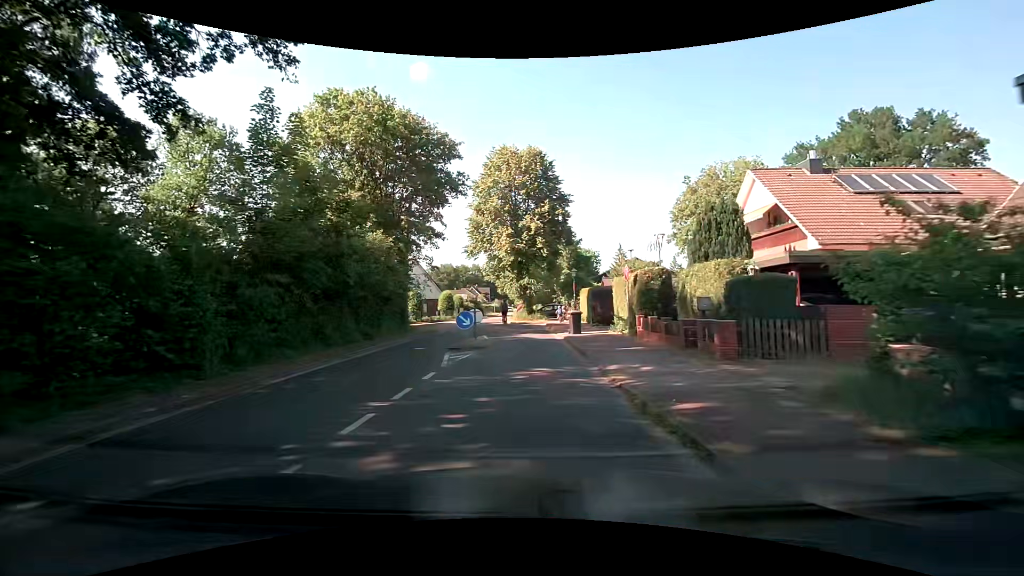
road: unclassified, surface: asphalt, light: Day
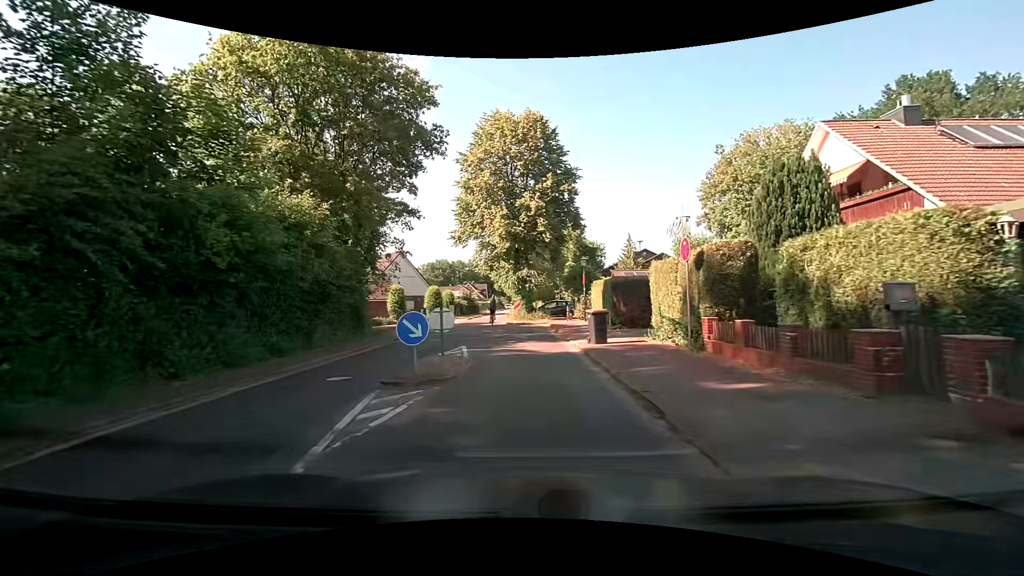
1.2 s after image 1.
(0.0, +7.4) m; -1°
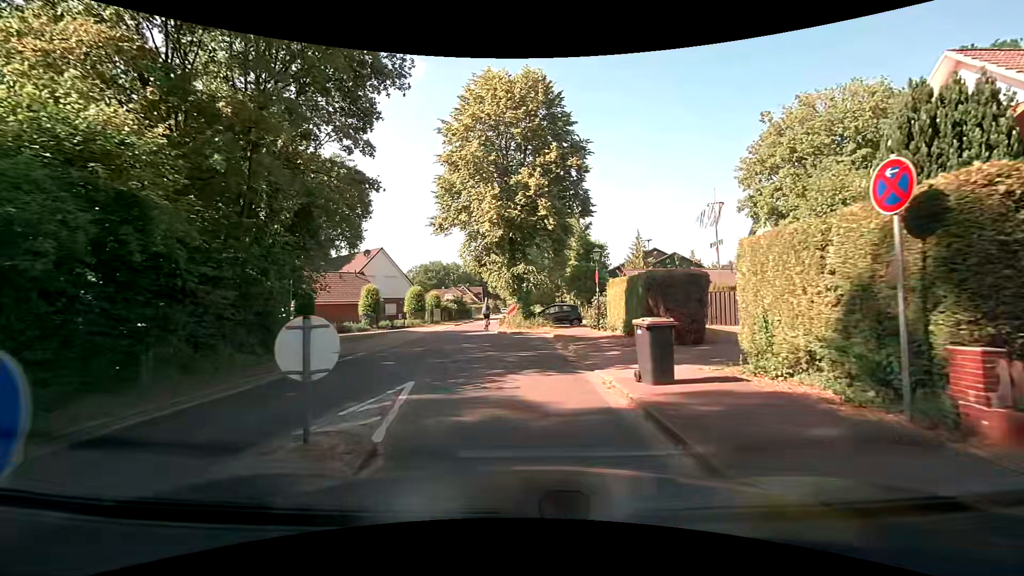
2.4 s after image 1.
(+0.1, +7.2) m; +2°
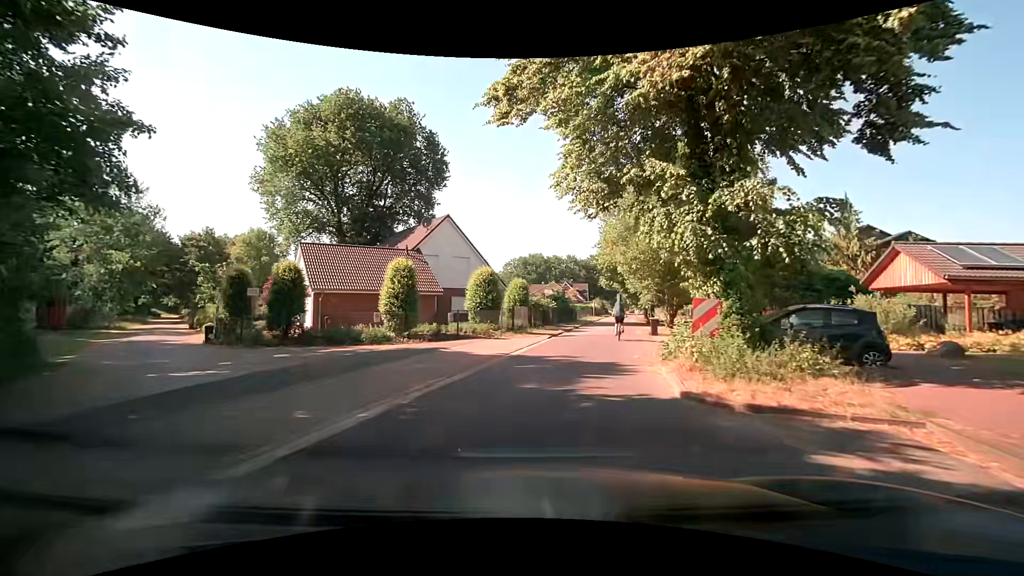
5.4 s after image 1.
(-2.0, +18.7) m; -12°
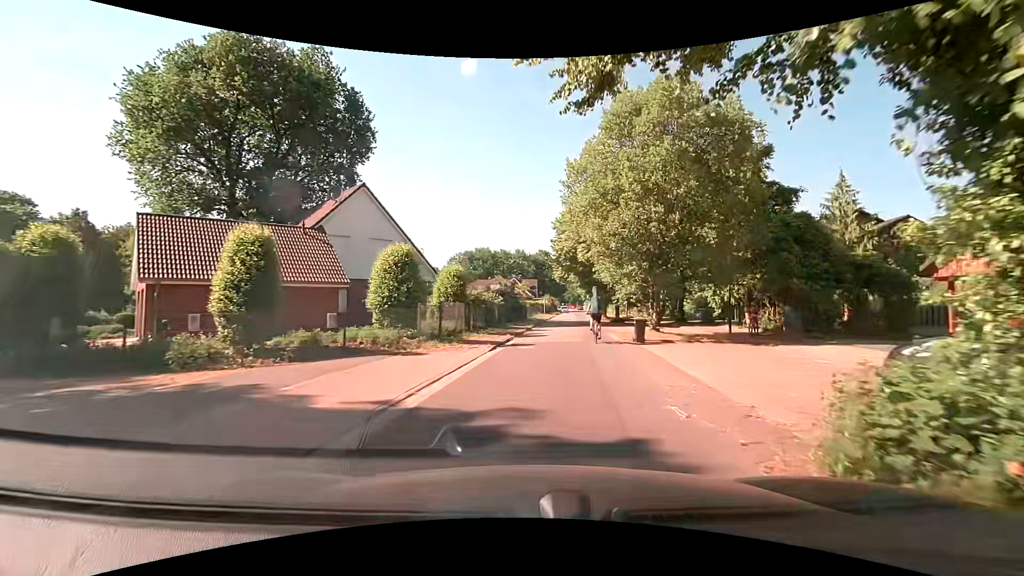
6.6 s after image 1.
(+0.3, +8.1) m; +5°
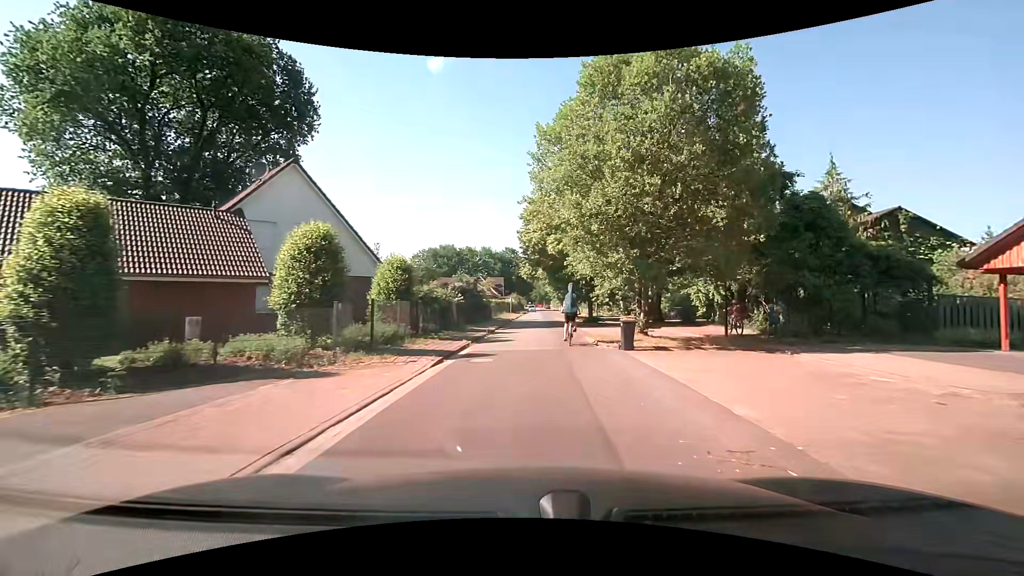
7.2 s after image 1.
(+0.1, +3.9) m; +3°
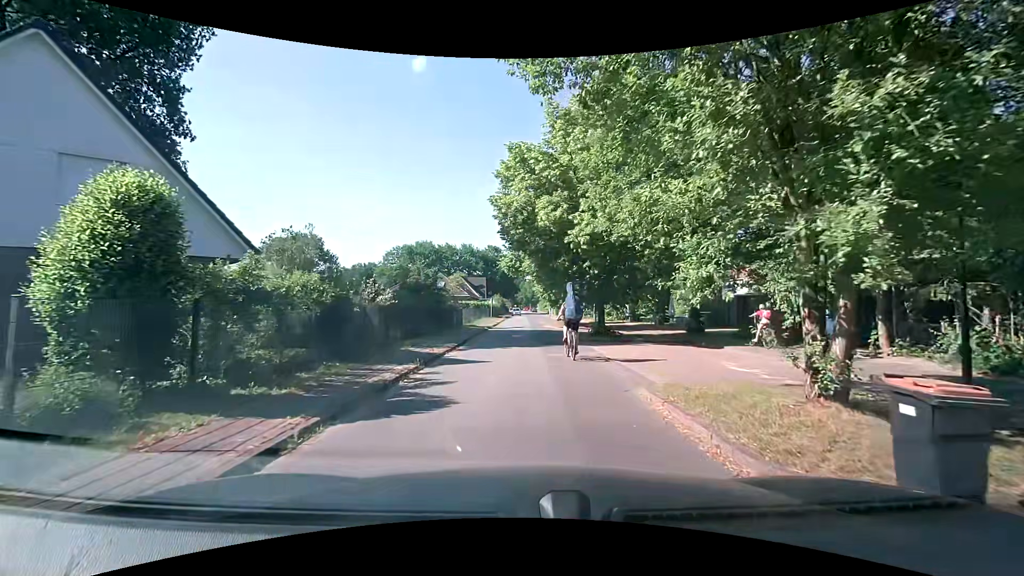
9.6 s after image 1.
(+0.5, +11.4) m; +2°
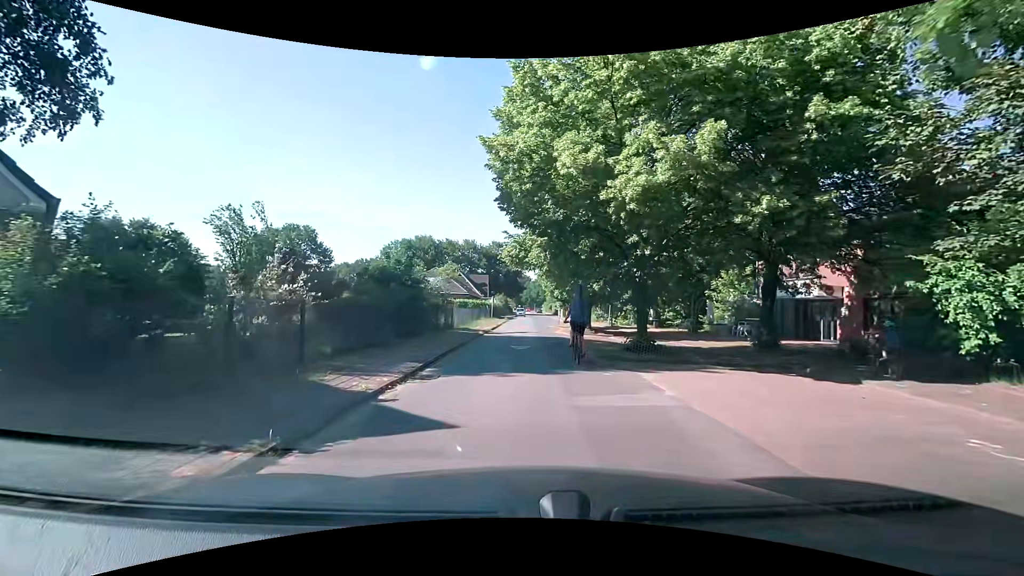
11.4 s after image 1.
(0.0, +7.0) m; -2°
